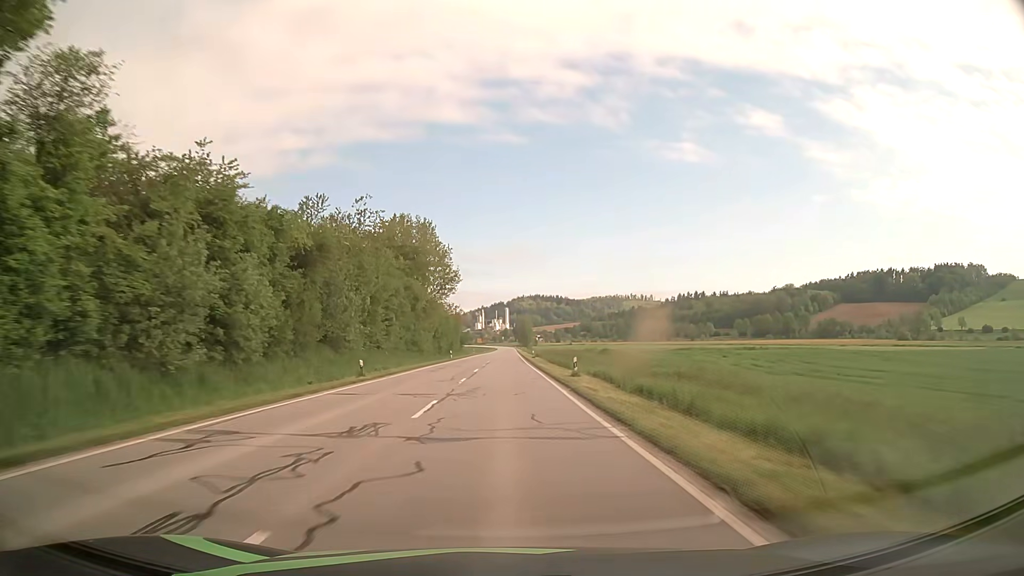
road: secondary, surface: asphalt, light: Day
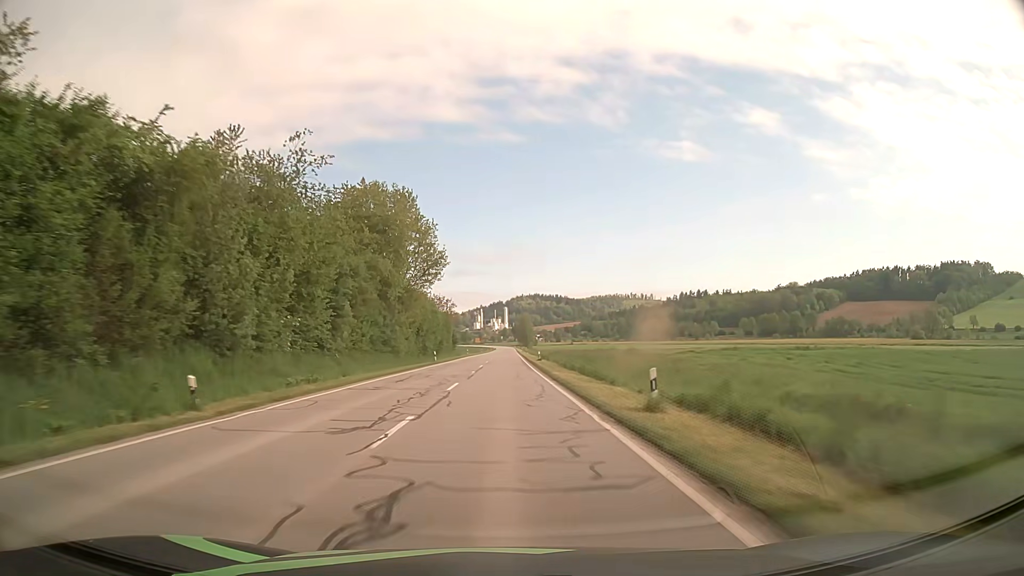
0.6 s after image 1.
(+0.1, +15.9) m; 0°
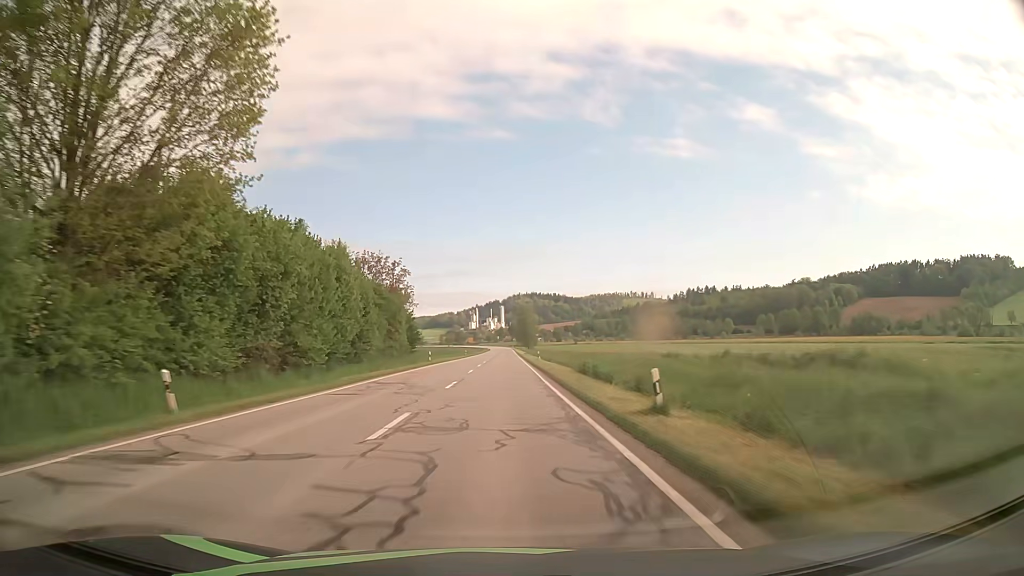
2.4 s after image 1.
(+0.1, +47.8) m; 0°
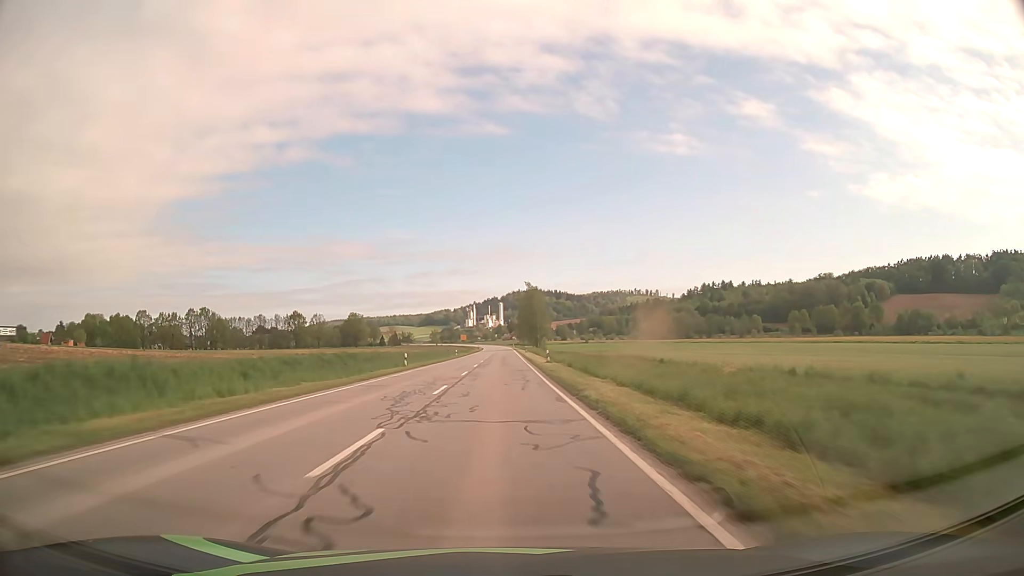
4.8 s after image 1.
(-0.2, +63.0) m; 0°
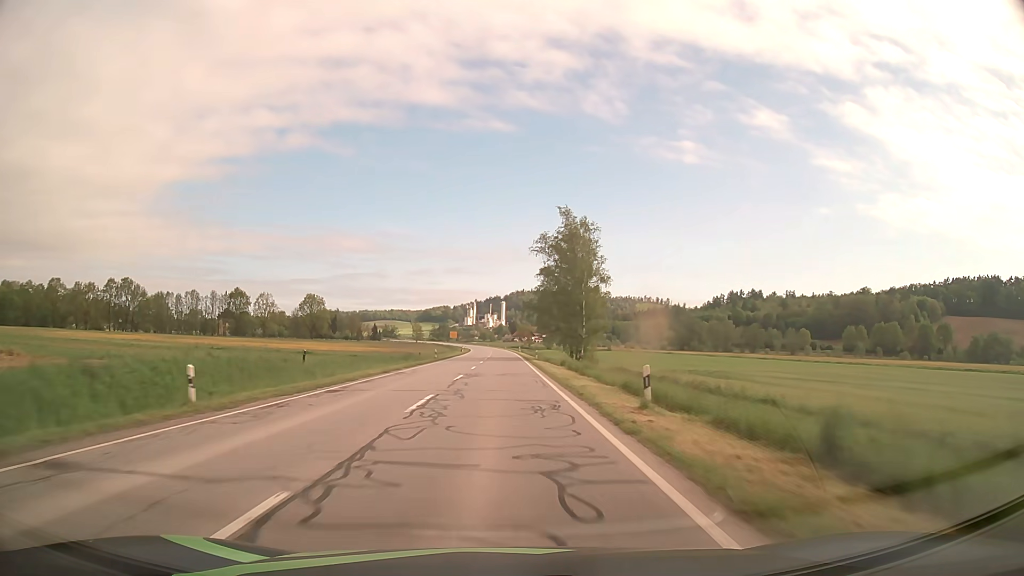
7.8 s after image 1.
(-0.2, +77.7) m; 0°
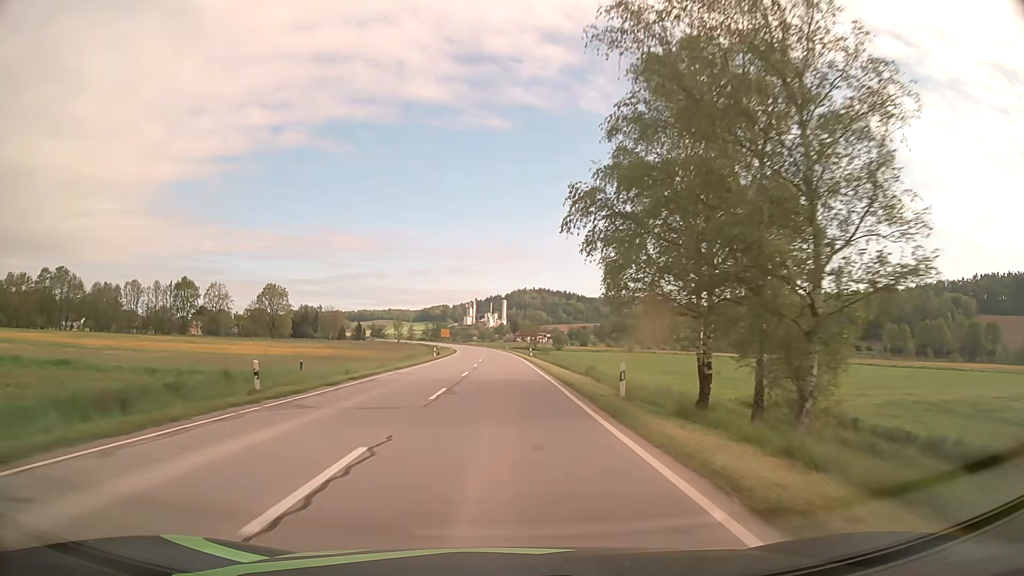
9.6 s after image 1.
(0.0, +45.8) m; 0°
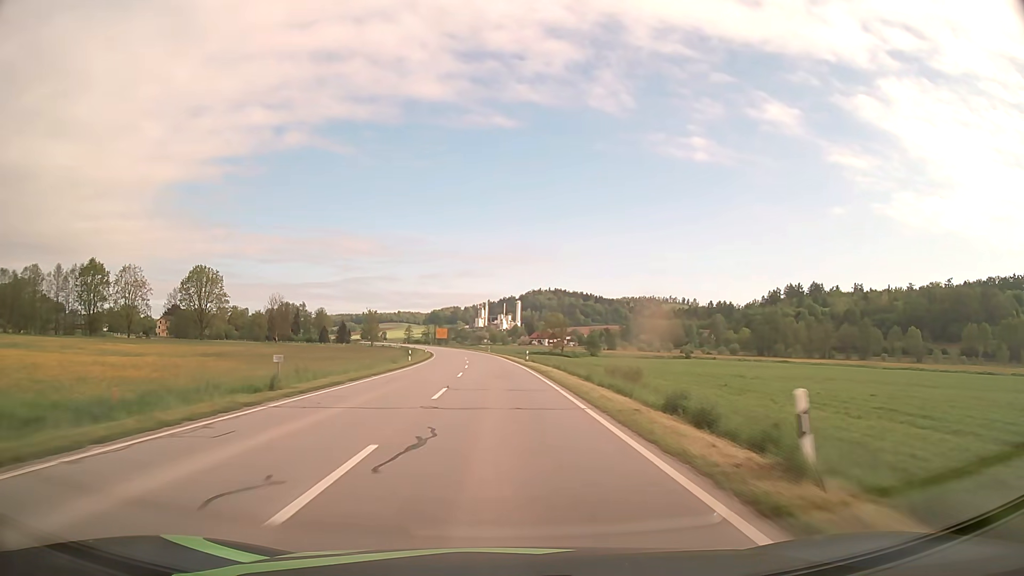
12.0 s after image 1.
(-0.4, +60.1) m; -1°
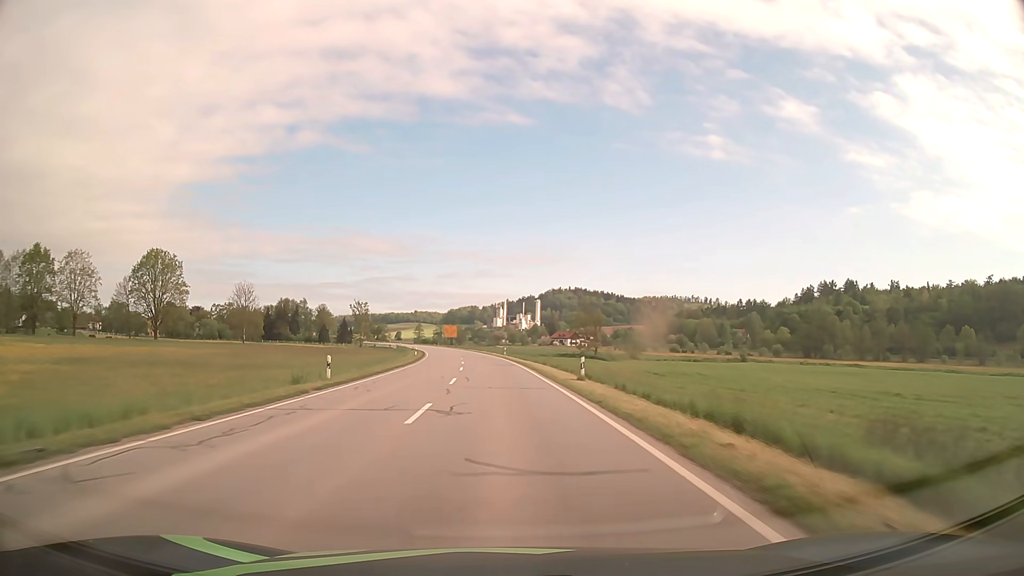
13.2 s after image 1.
(-0.4, +29.7) m; -2°
(0, +10) (0, +20) (0, +30) (-1, +40) (-1, +50) (-2, +60) (-3, +70) (-4, +80) (-5, +90) (-6, +100) m
